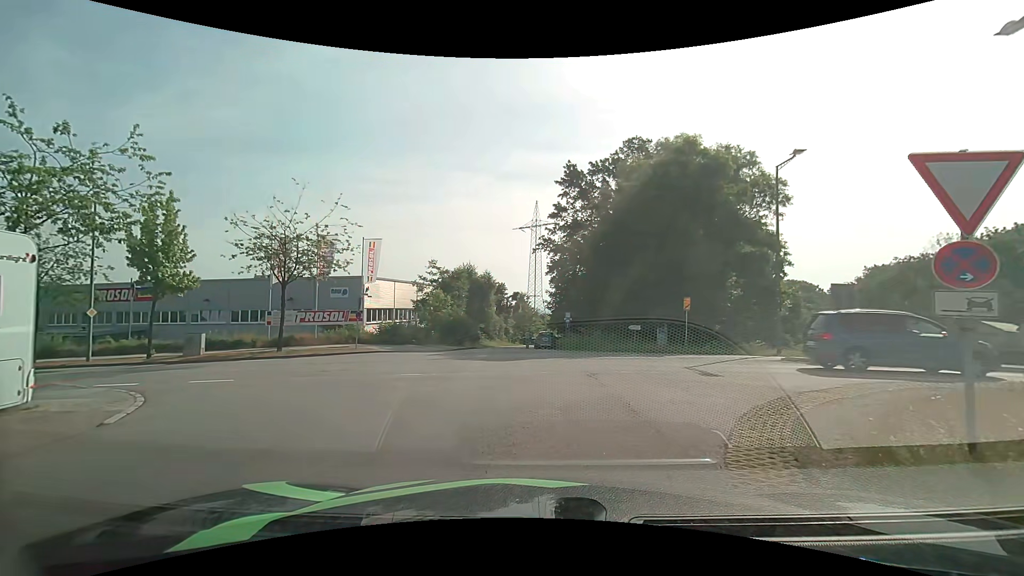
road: residential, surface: asphalt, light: Day
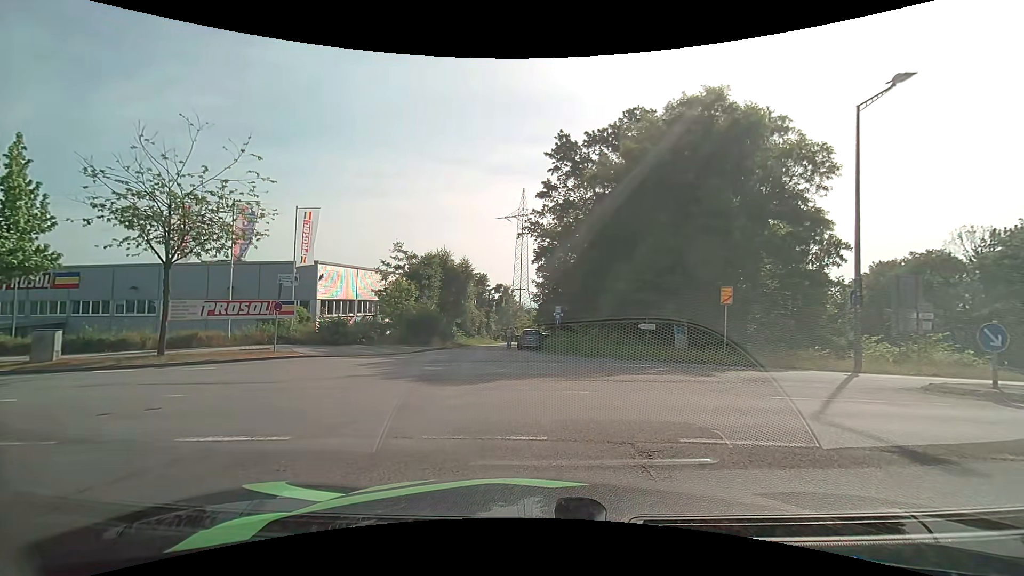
(+0.1, +7.1) m; -1°
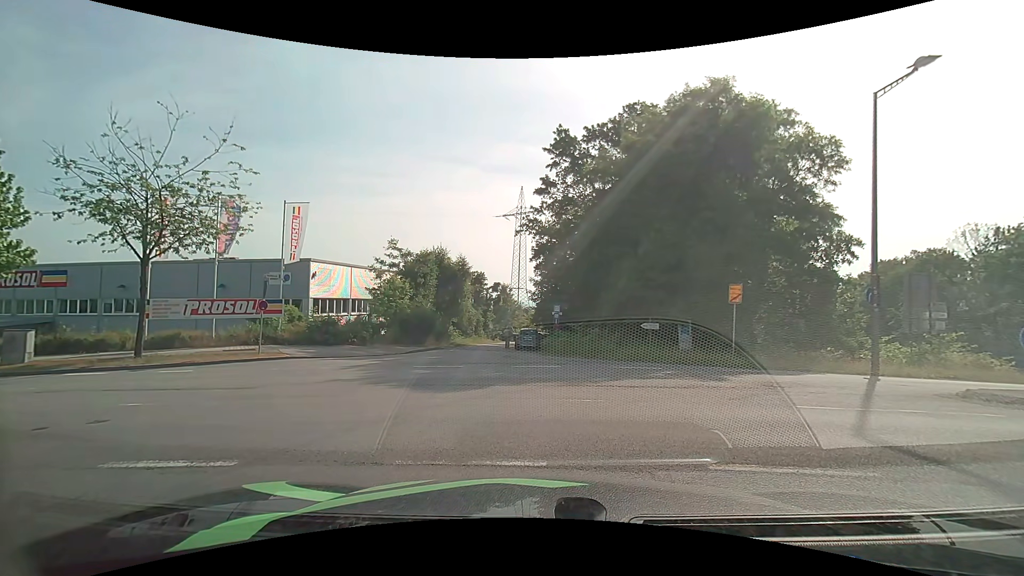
(0.0, +1.0) m; 0°
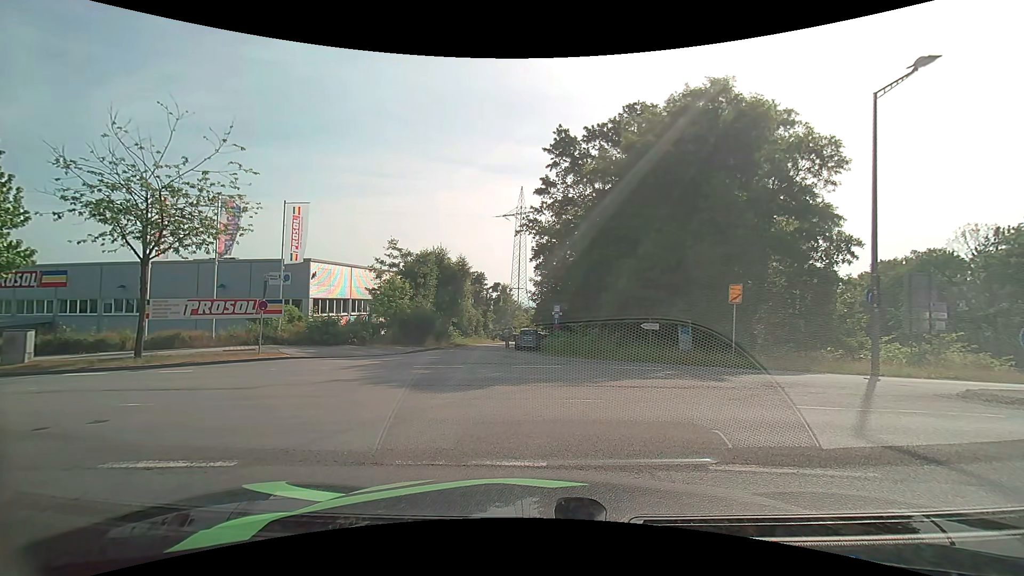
(0.0, 0.0) m; 0°
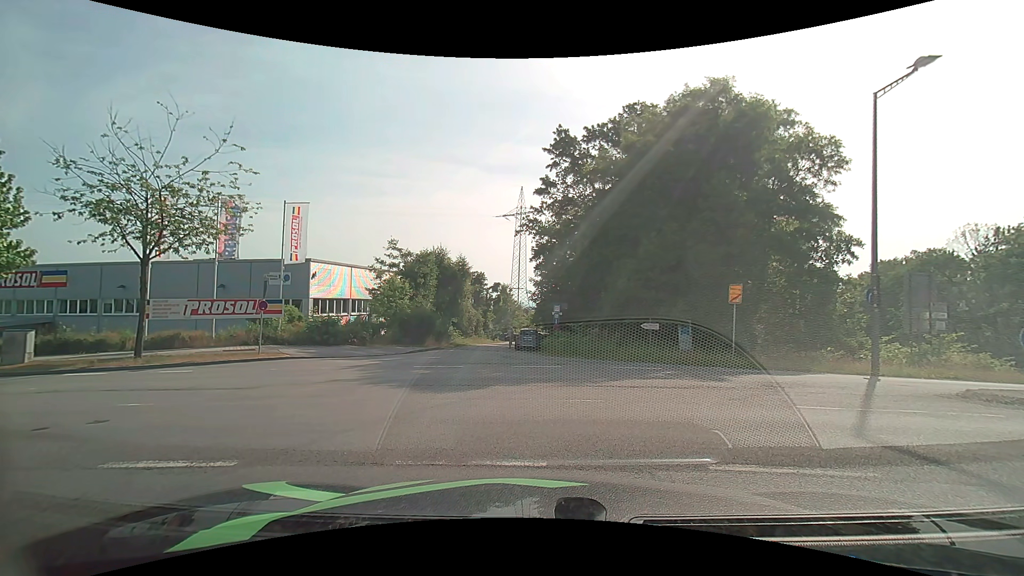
(0.0, 0.0) m; 0°
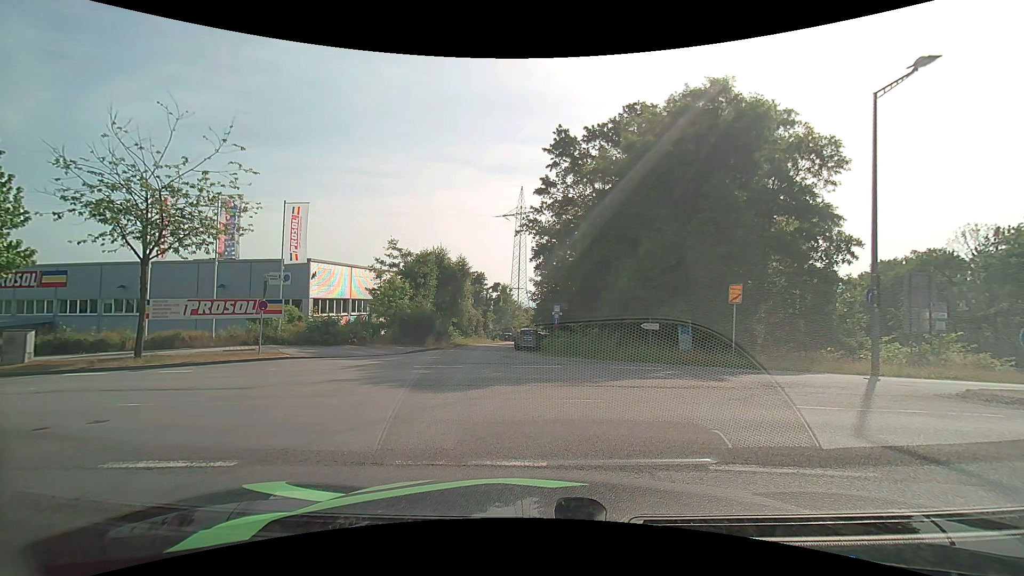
(0.0, 0.0) m; 0°
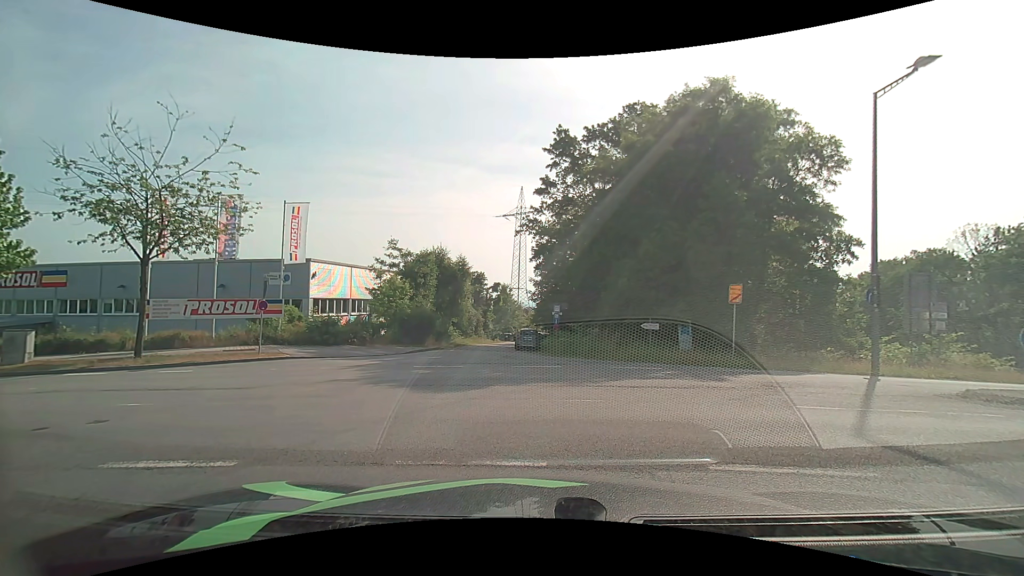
(0.0, 0.0) m; 0°
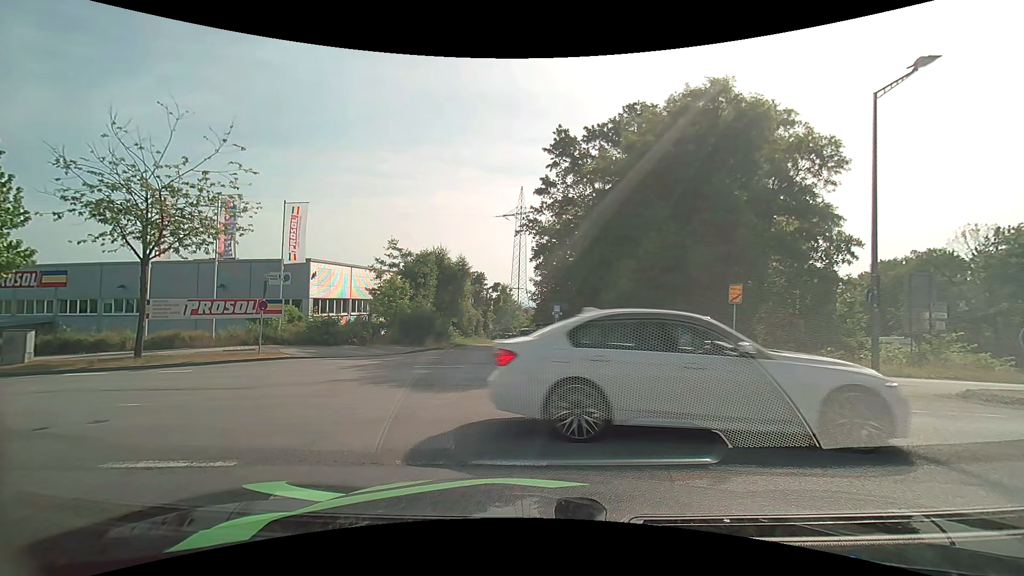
(0.0, 0.0) m; 0°
(-2, +10) (-10, +15) (-20, +17) (-30, +19) (-40, +20) (-49, +22) (-59, +23) (-69, +25) (-79, +28) (-88, +30) m
